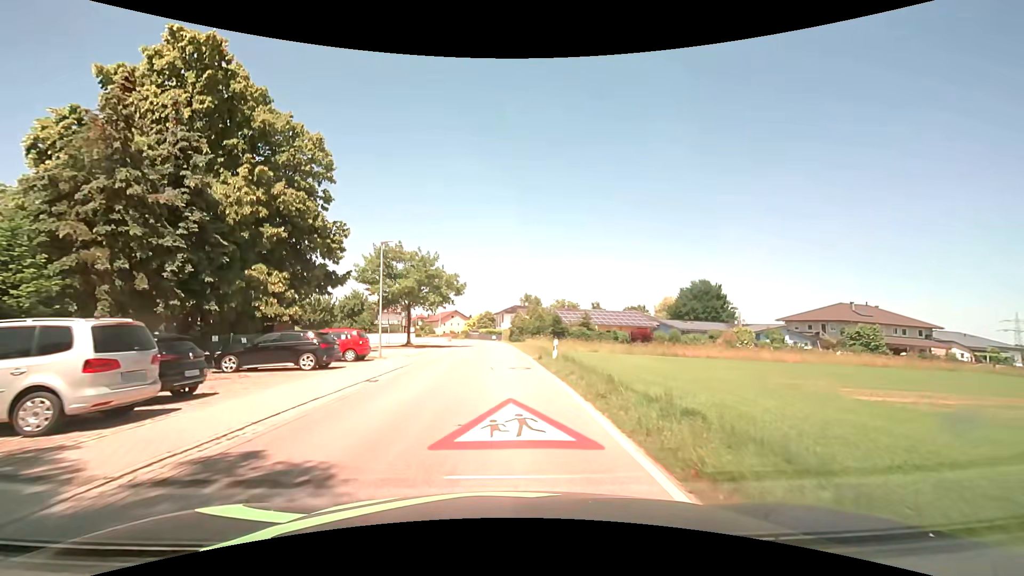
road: secondary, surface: asphalt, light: Day
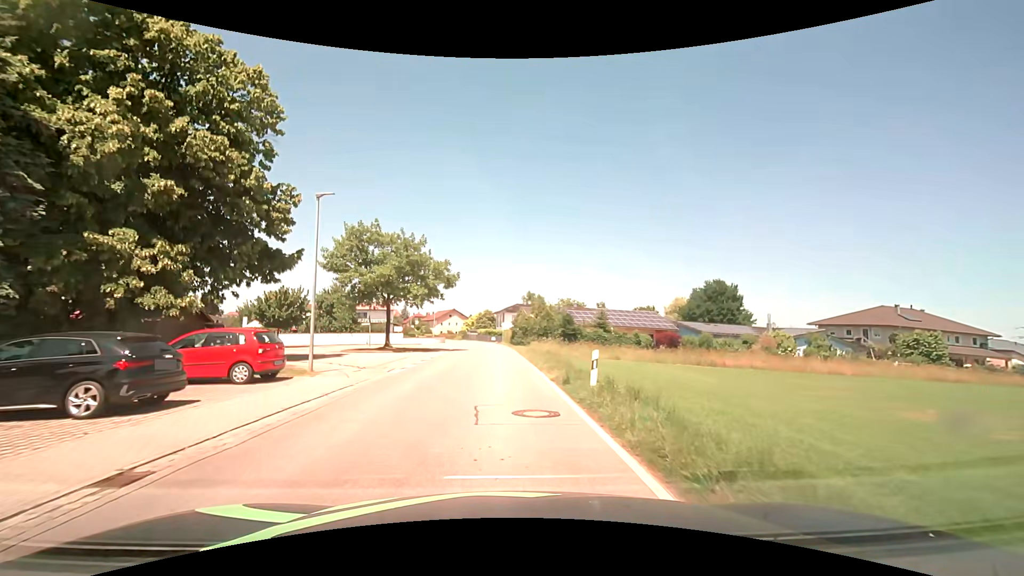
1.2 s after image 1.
(0.0, +9.2) m; 0°
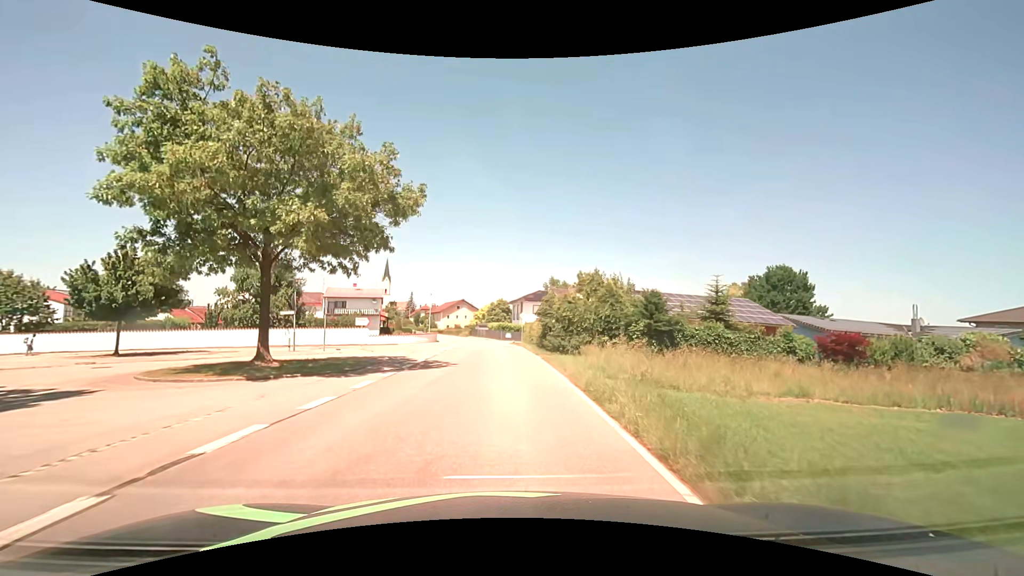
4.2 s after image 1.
(-0.4, +23.2) m; -1°
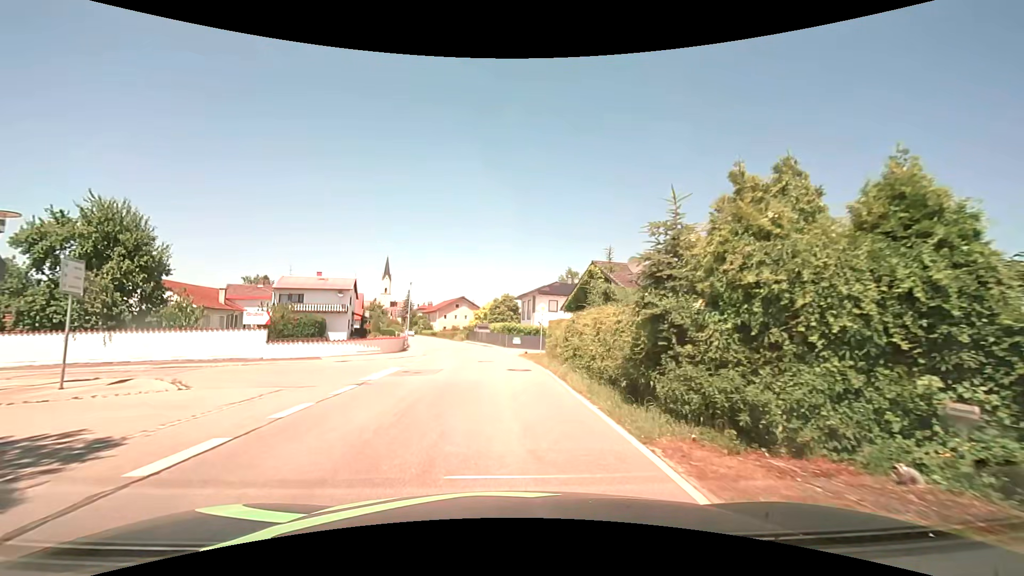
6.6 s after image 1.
(-0.3, +19.0) m; -1°
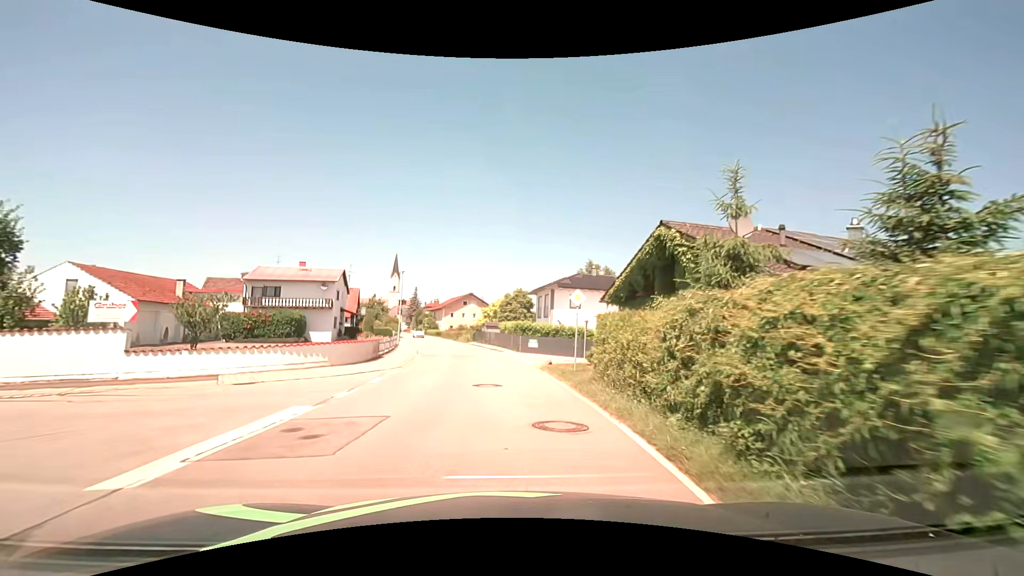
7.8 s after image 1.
(-0.2, +9.5) m; -2°
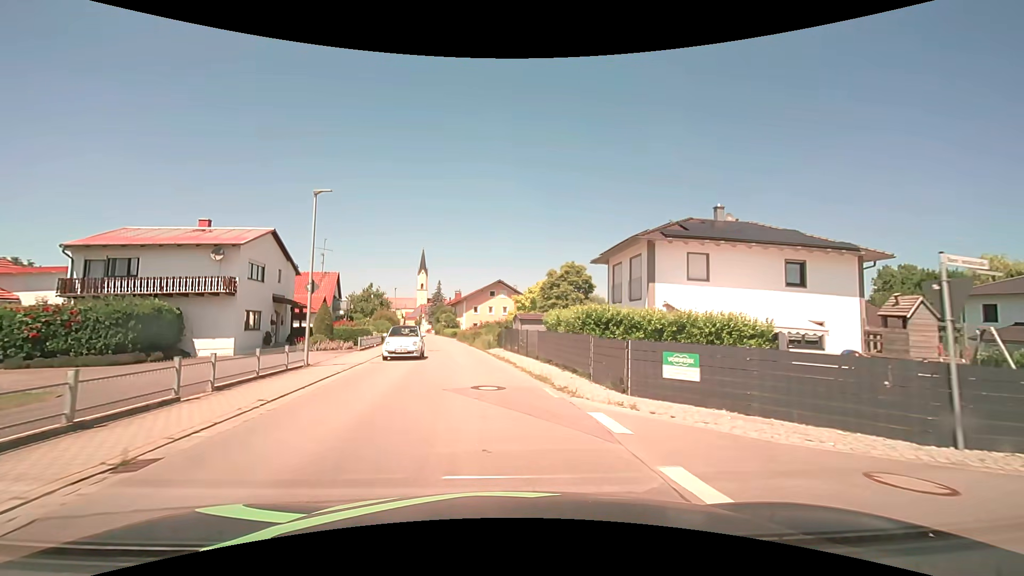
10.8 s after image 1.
(-0.6, +24.8) m; -4°
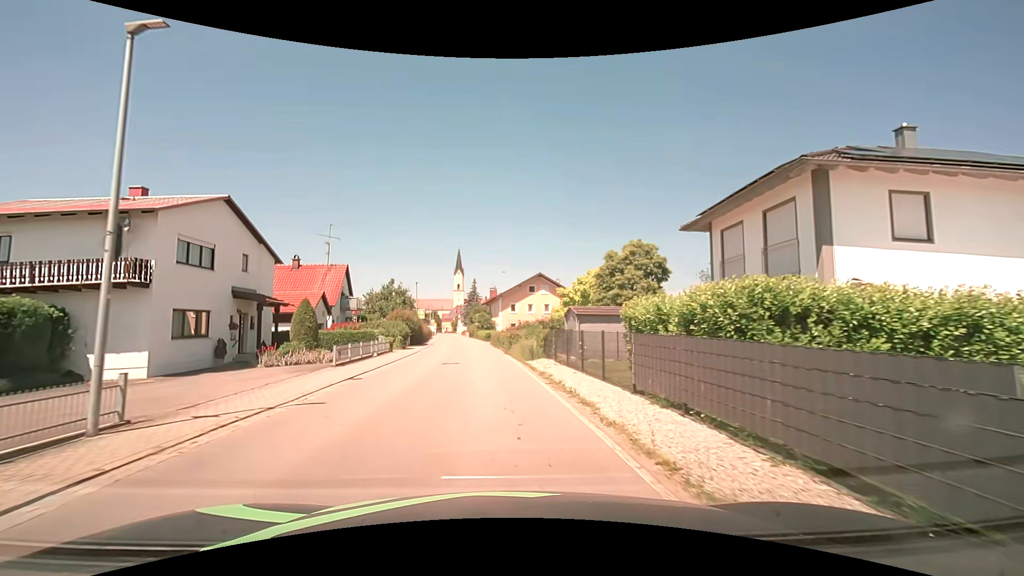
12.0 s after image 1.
(-0.3, +10.5) m; -5°
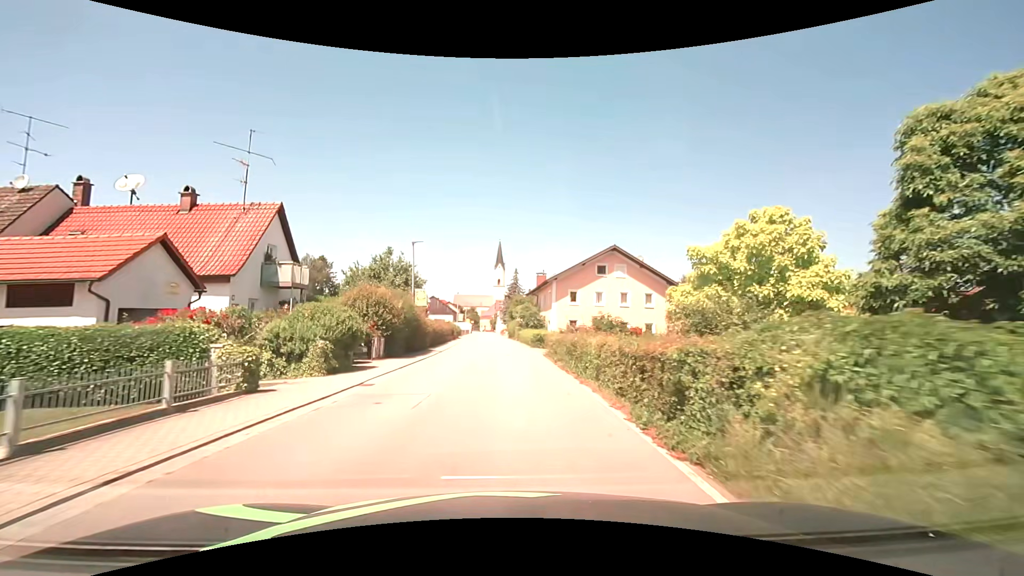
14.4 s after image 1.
(-1.1, +22.2) m; -4°
(0, +10) (0, +20) (0, +30) (-1, +40) (-1, +50) (-2, +60) (-2, +70) (-2, +80) (-3, +90) (-3, +100) m
